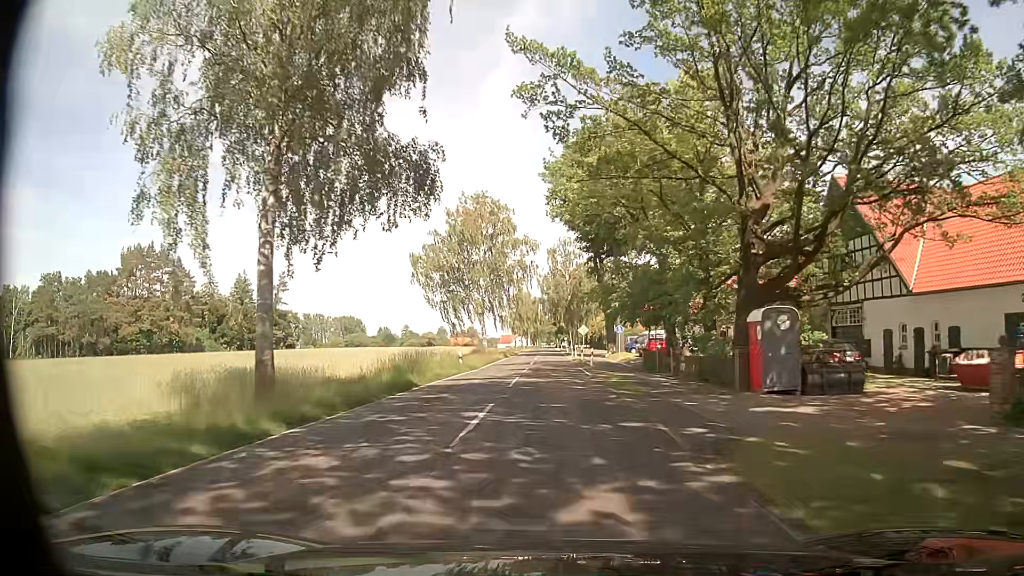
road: secondary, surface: asphalt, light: Day
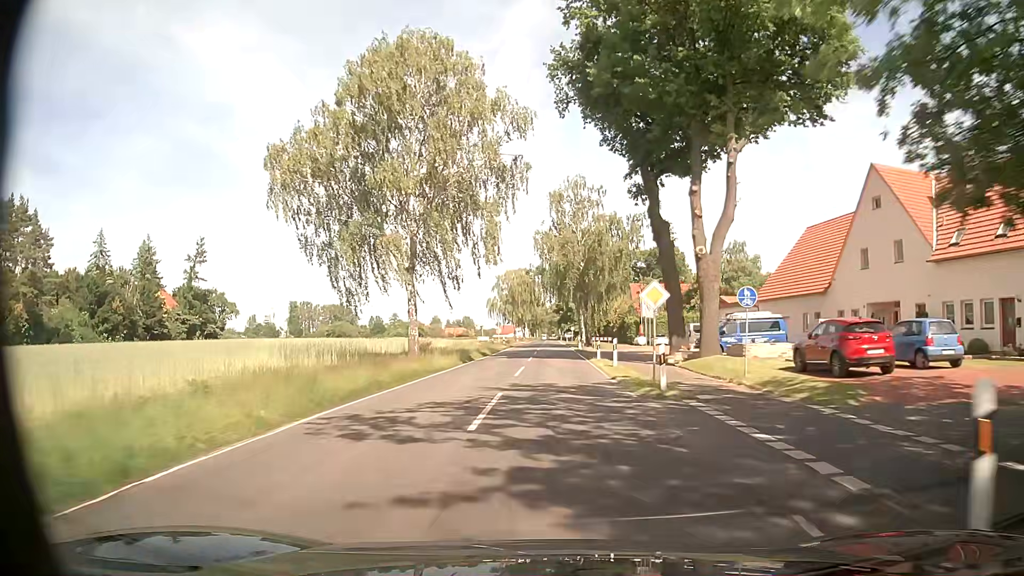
(+0.1, +35.3) m; 0°
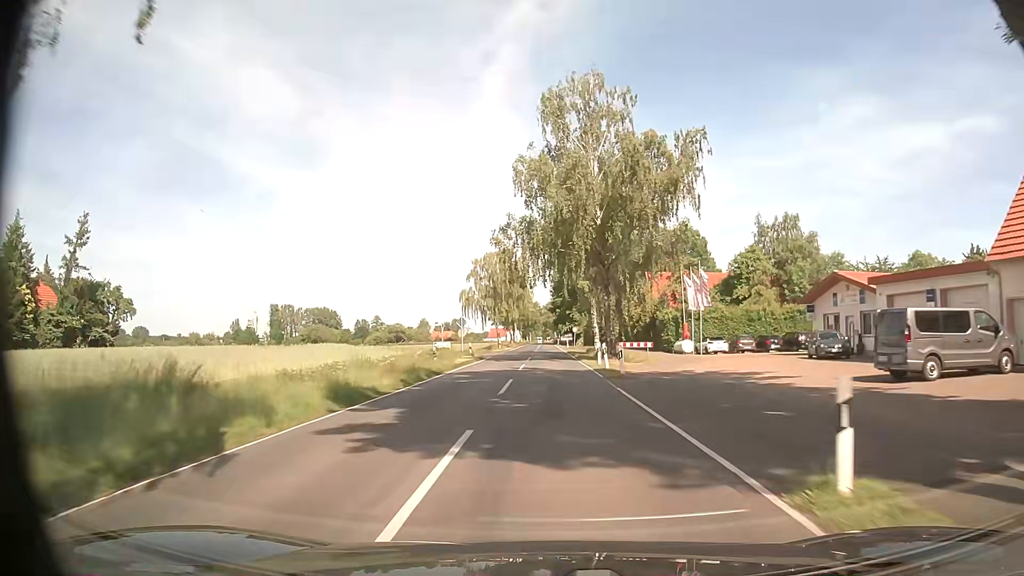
(+0.3, +29.4) m; +1°
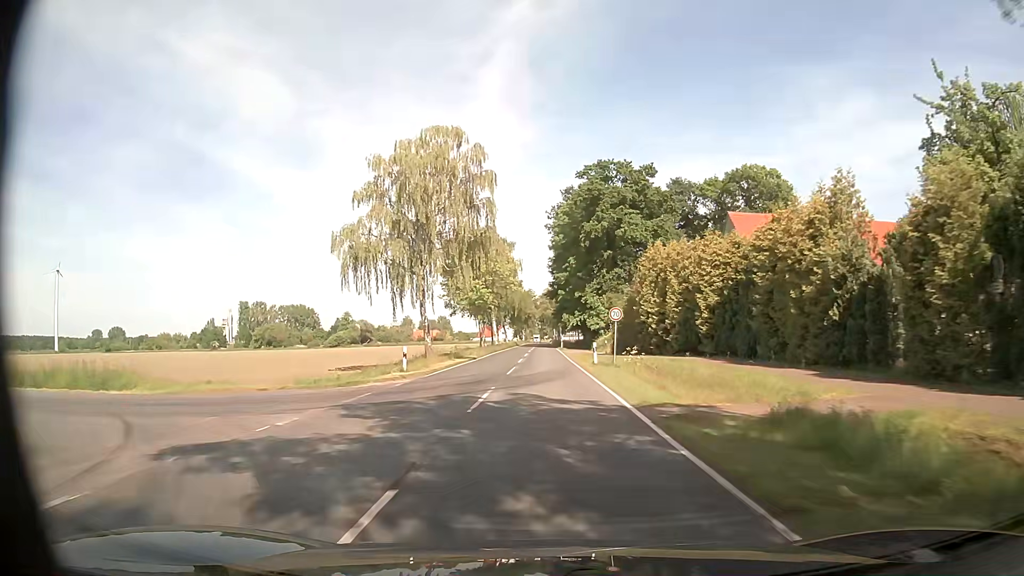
(-0.1, +51.4) m; 0°
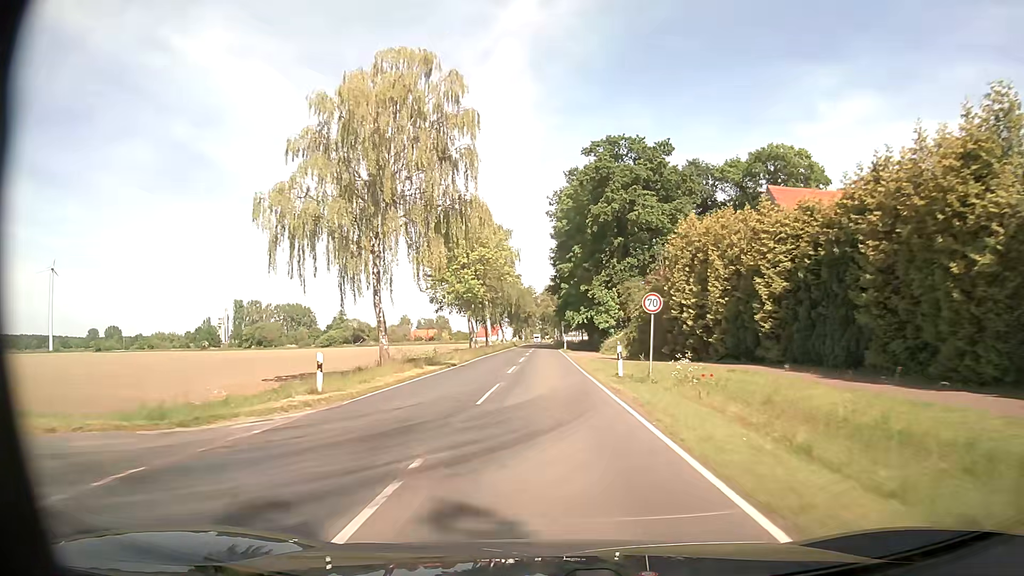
(0.0, +10.5) m; 0°
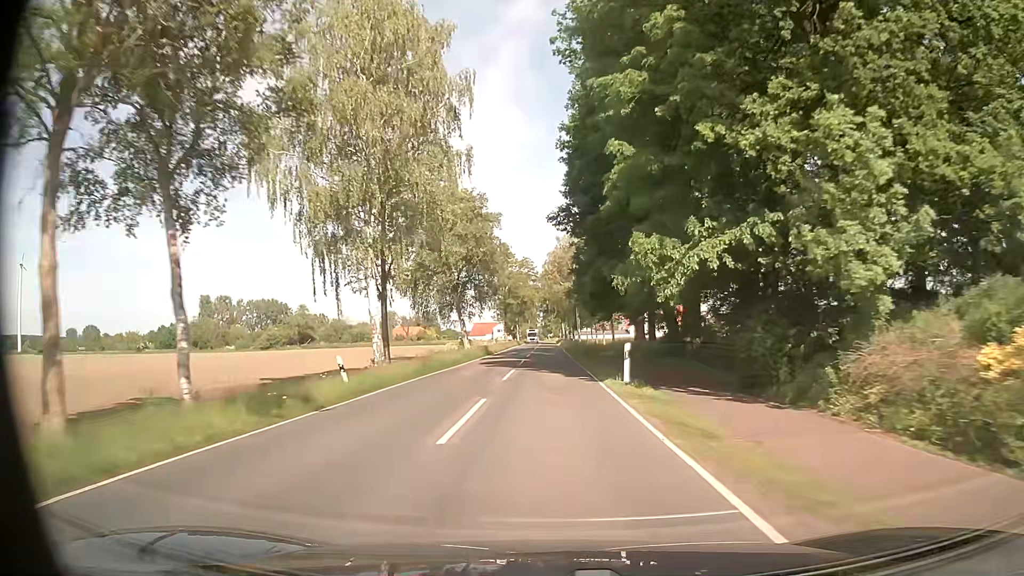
(-0.1, +53.0) m; 0°
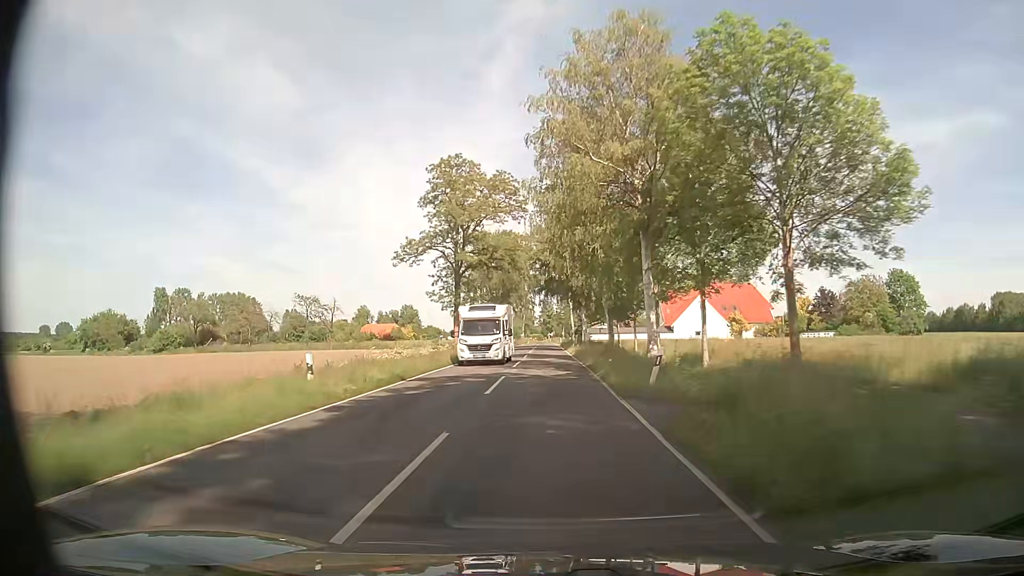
(0.0, +53.5) m; 0°
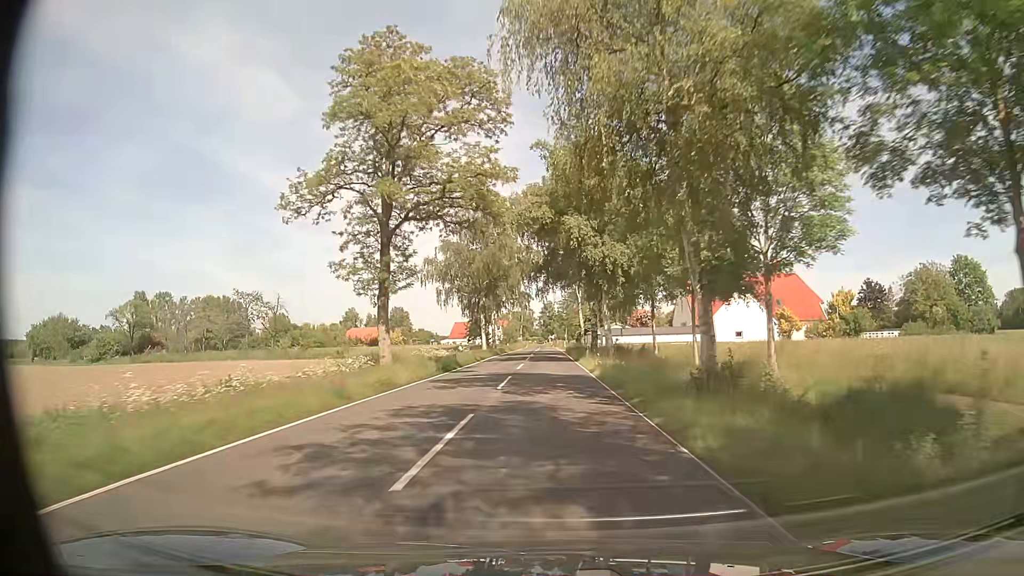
(-0.2, +21.5) m; 0°
(0, +10) (0, +20) (0, +30) (0, +40) (0, +50) (0, +60) (0, +70) (0, +80) (0, +90) (0, +100) m
